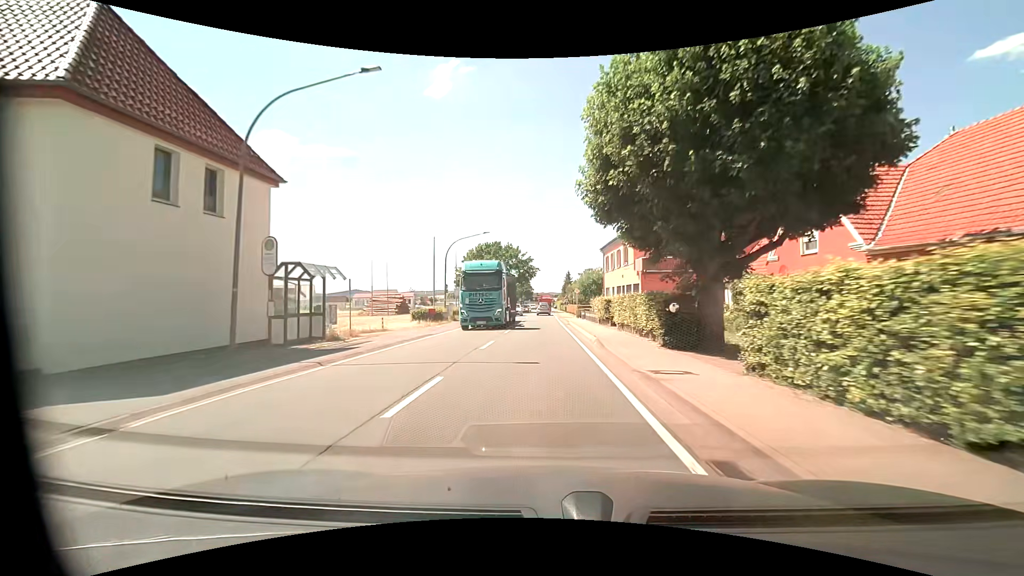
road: primary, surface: asphalt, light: Day
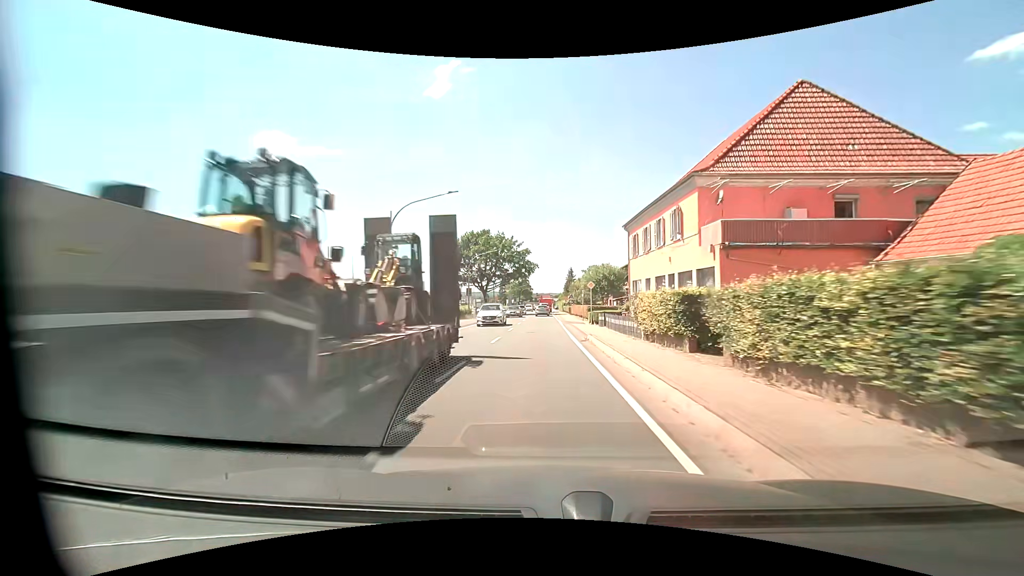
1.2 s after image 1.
(0.0, +15.3) m; 0°
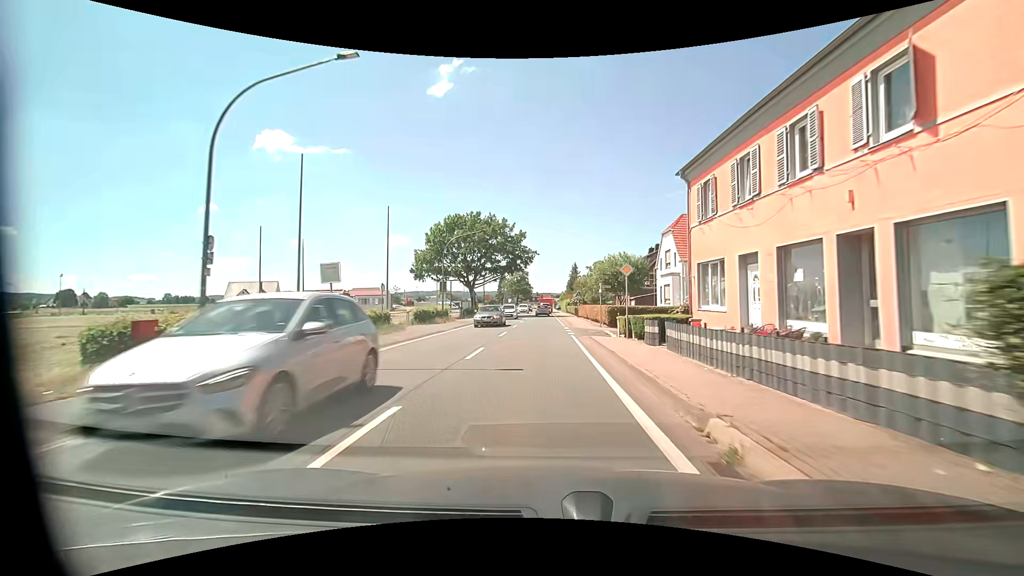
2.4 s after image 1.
(0.0, +14.7) m; 0°
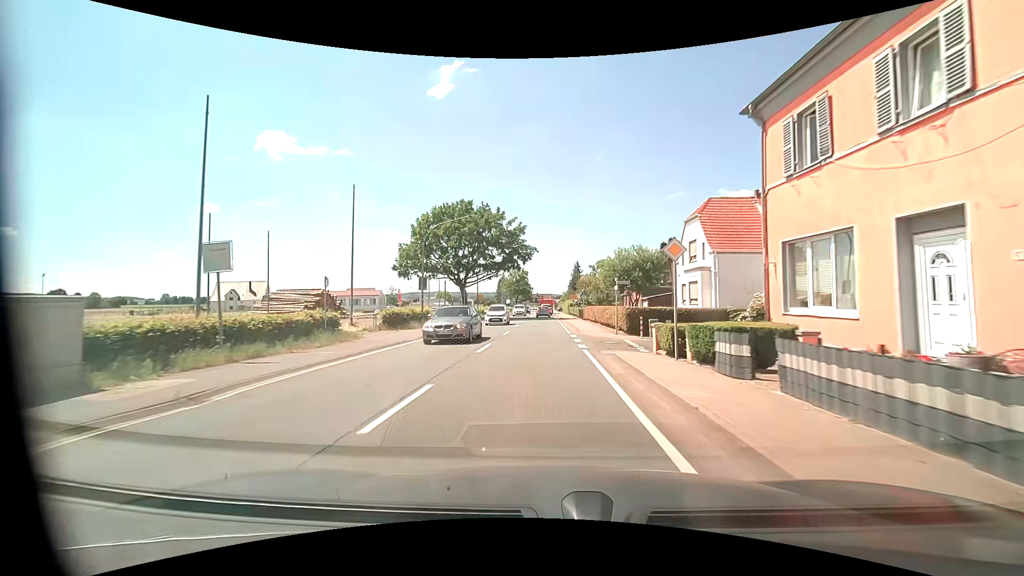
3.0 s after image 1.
(-0.1, +7.2) m; 0°
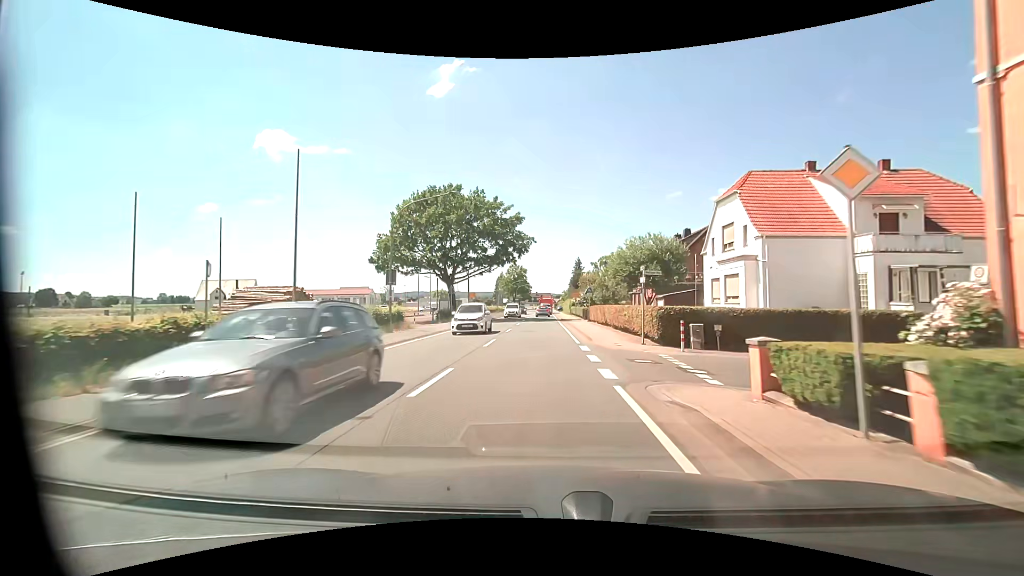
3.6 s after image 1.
(0.0, +7.1) m; 0°
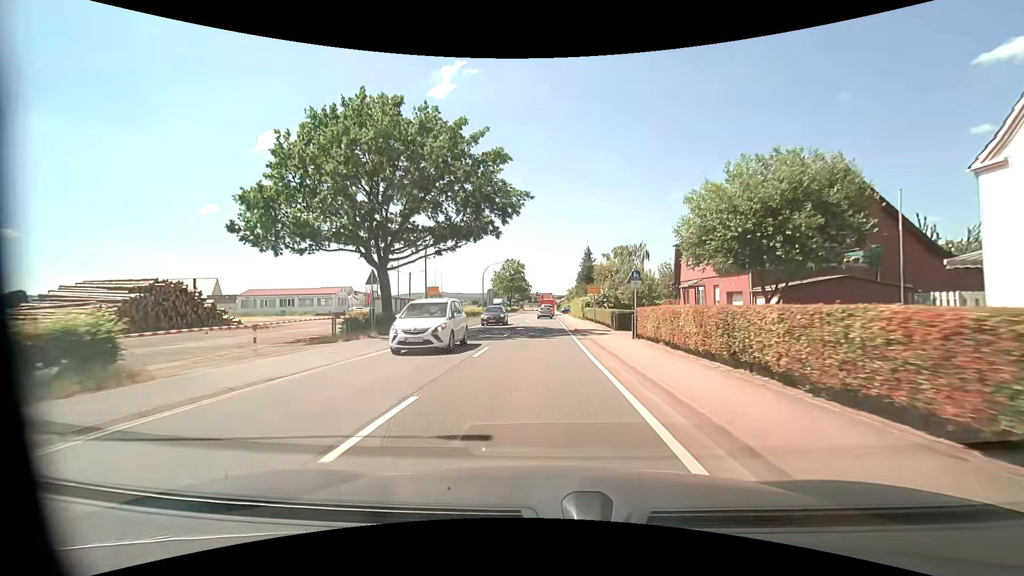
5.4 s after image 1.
(+0.1, +21.3) m; 0°
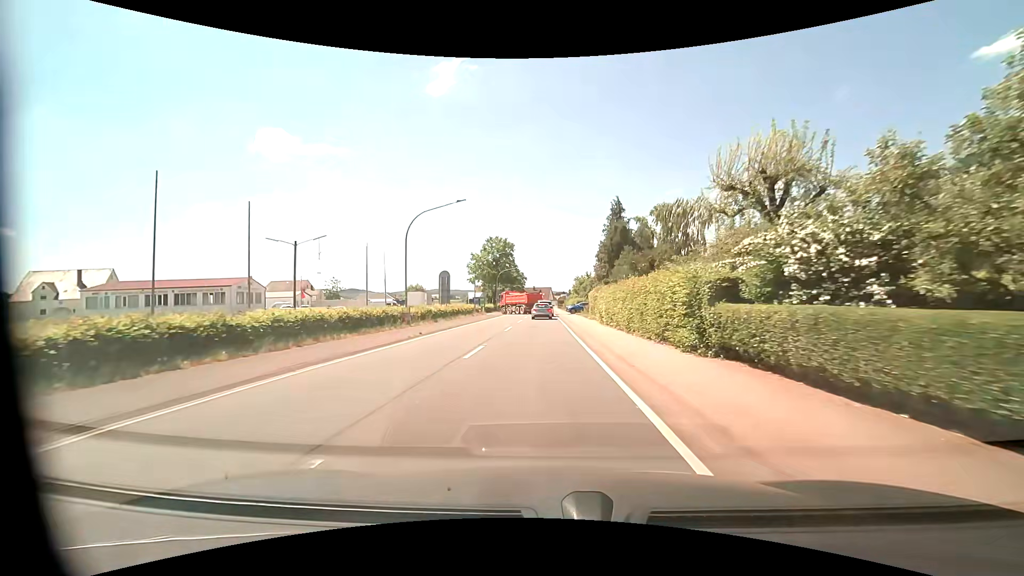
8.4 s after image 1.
(+0.3, +36.4) m; 0°
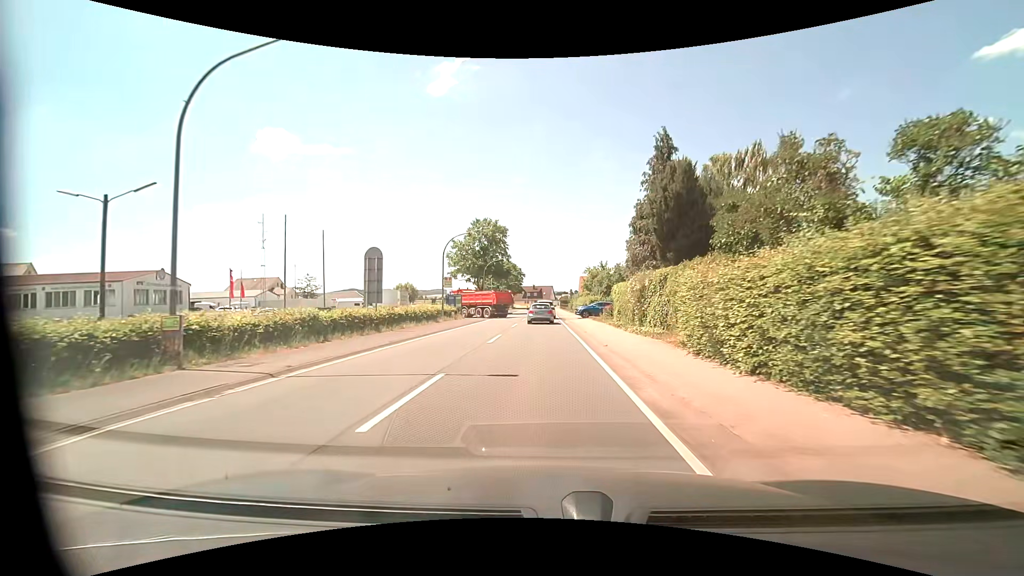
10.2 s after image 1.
(0.0, +19.0) m; 0°
(0, +10) (0, +20) (0, +30) (0, +40) (0, +50) (0, +60) (0, +70) (0, +80) (0, +90) (0, +100) m
